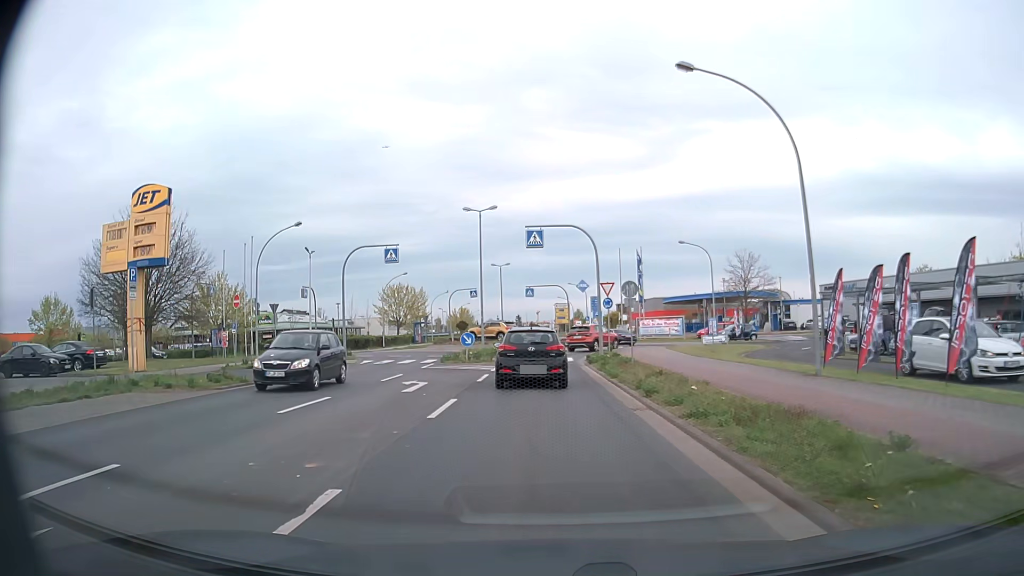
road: tertiary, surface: asphalt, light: Day
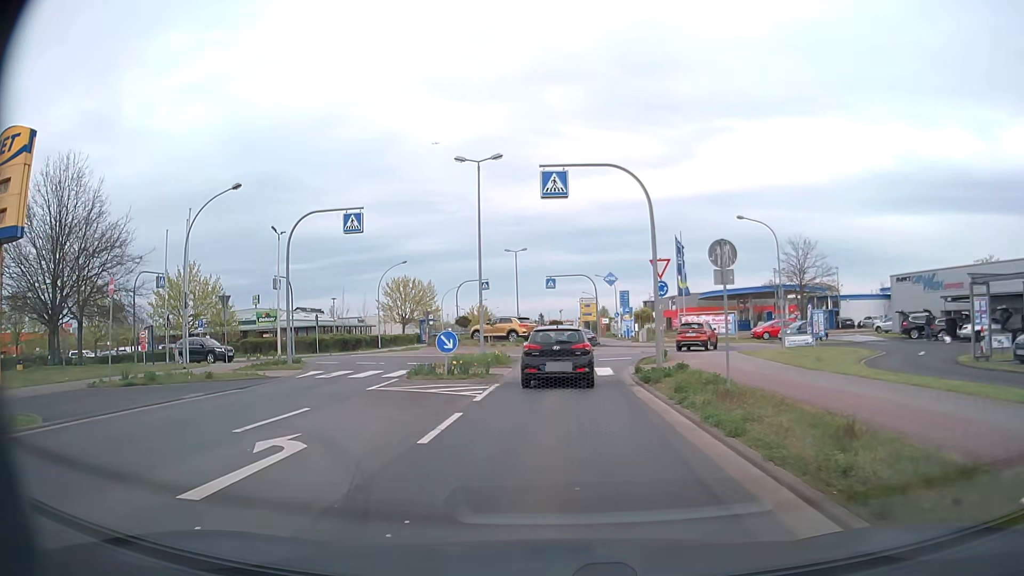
(-0.2, +10.7) m; -2°
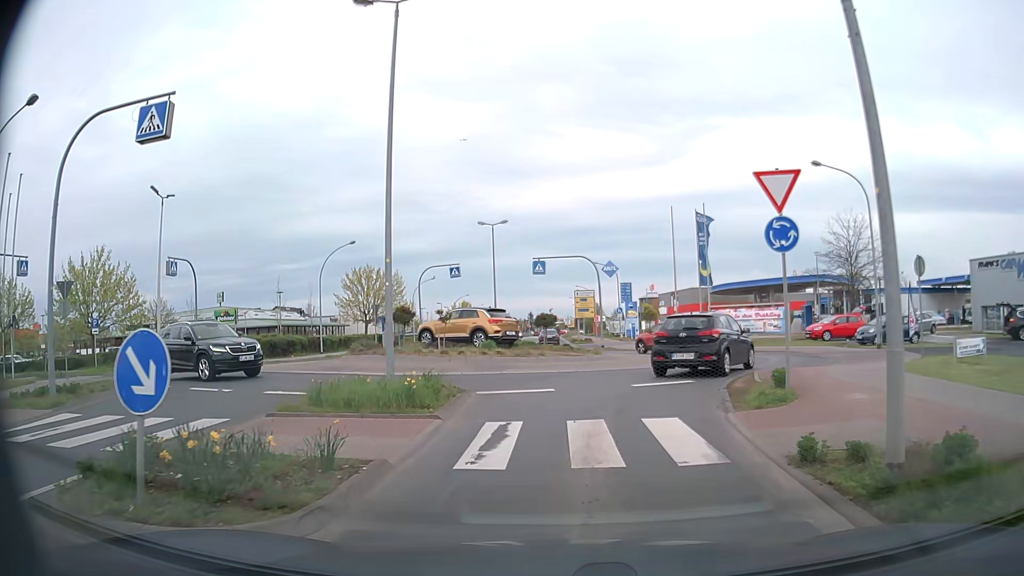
(0.0, +13.6) m; 0°
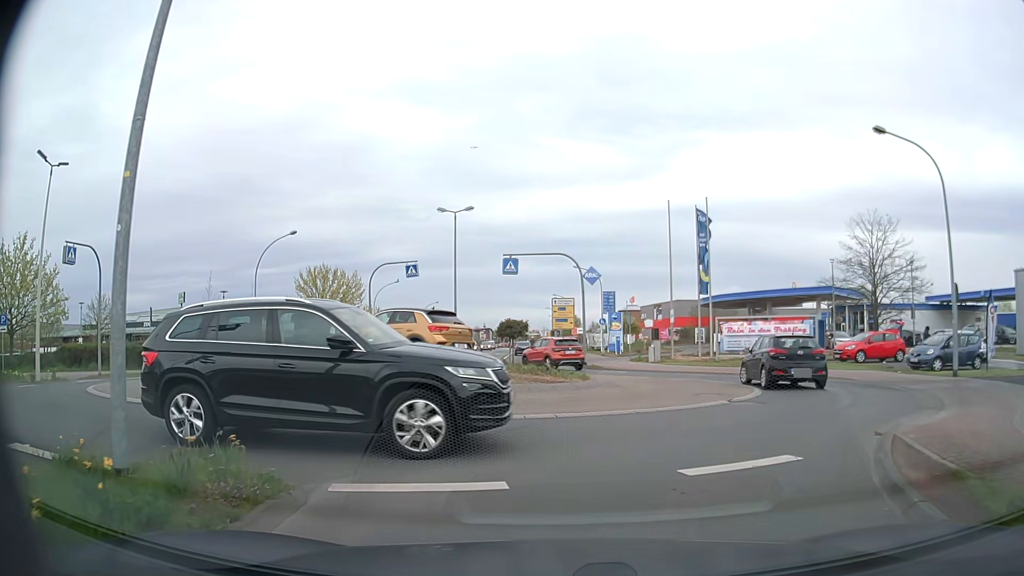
(+0.1, +7.4) m; +2°
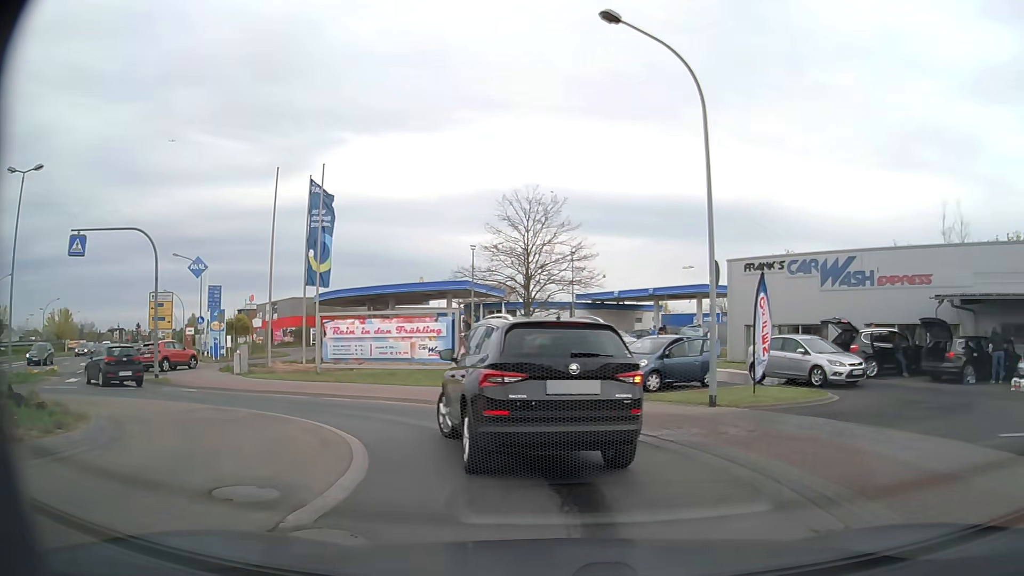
(+1.8, +8.7) m; +30°
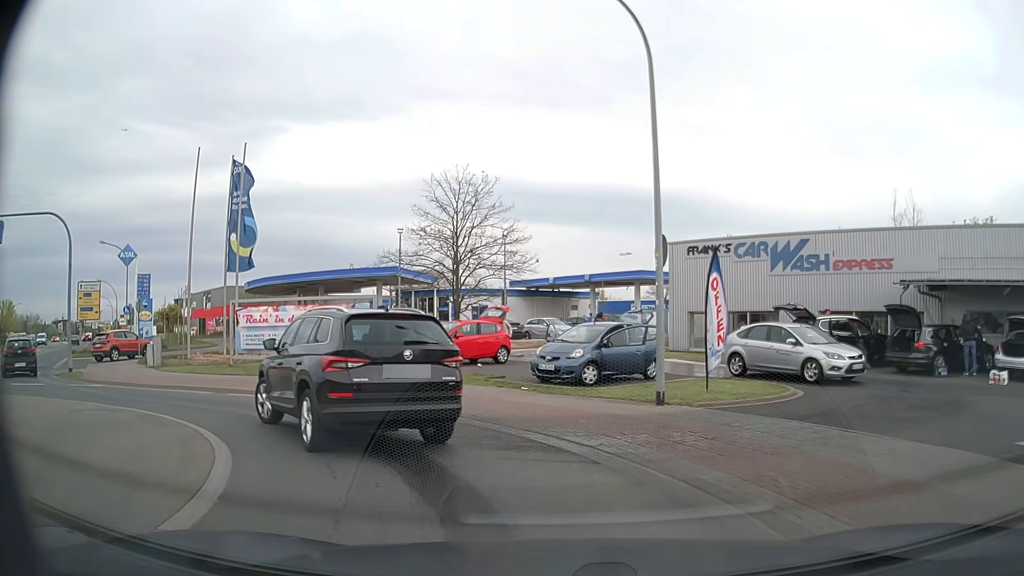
(+0.2, +2.0) m; +7°
